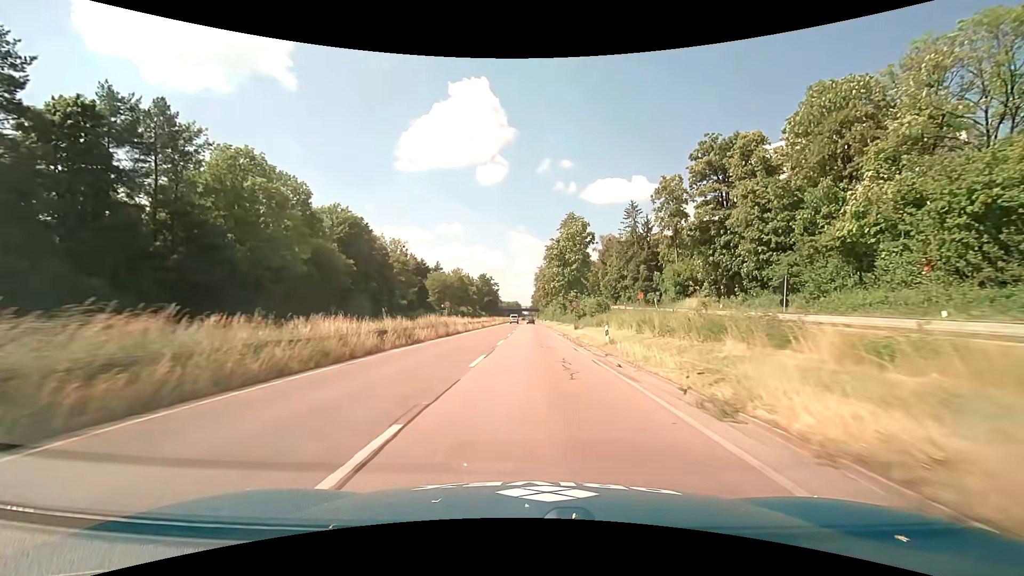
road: trunk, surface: asphalt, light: Day
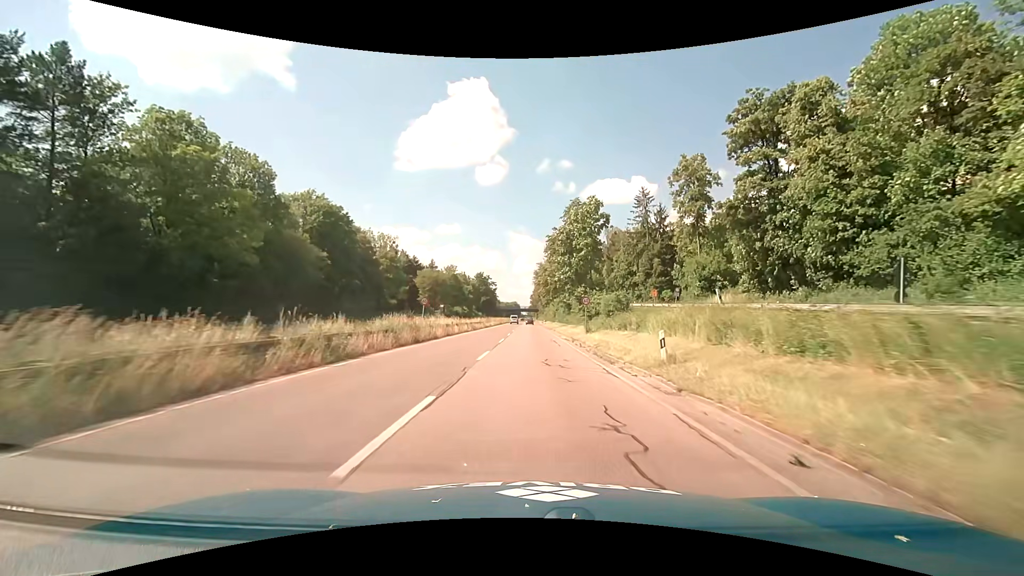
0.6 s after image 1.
(0.0, +9.6) m; 0°
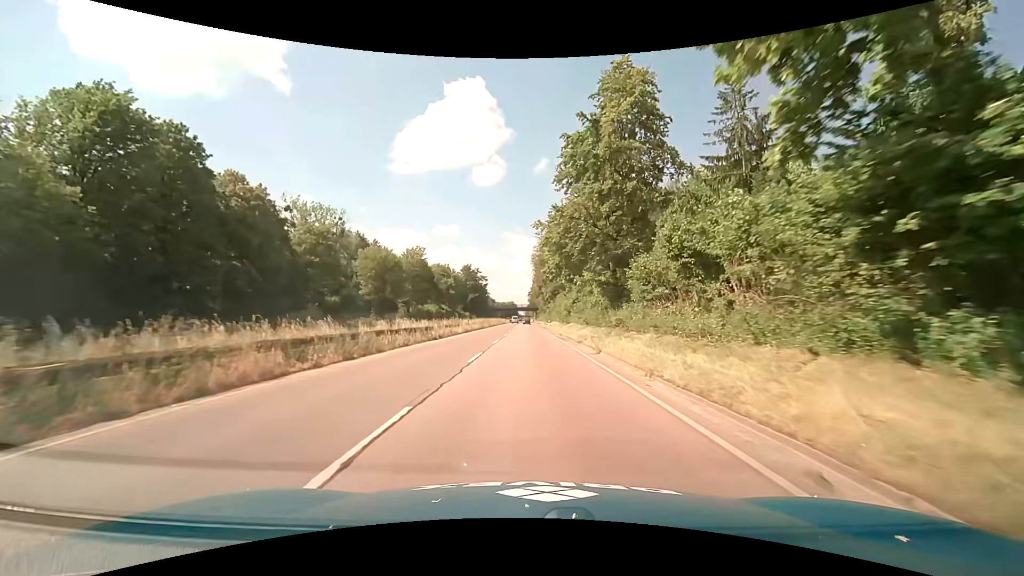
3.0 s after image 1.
(+0.1, +37.0) m; 0°
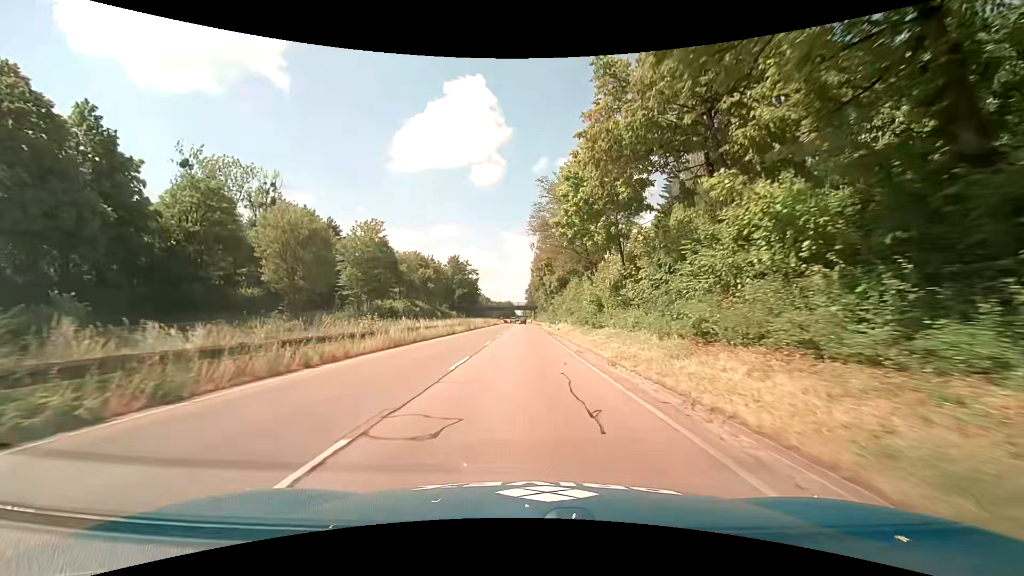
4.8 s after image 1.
(+0.1, +26.0) m; 0°
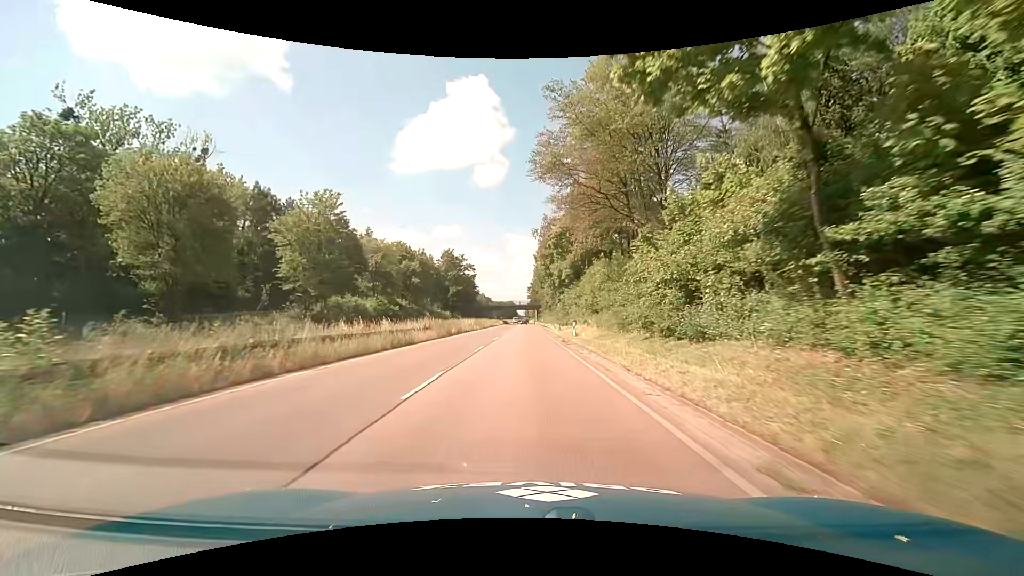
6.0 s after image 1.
(+0.1, +16.6) m; 0°
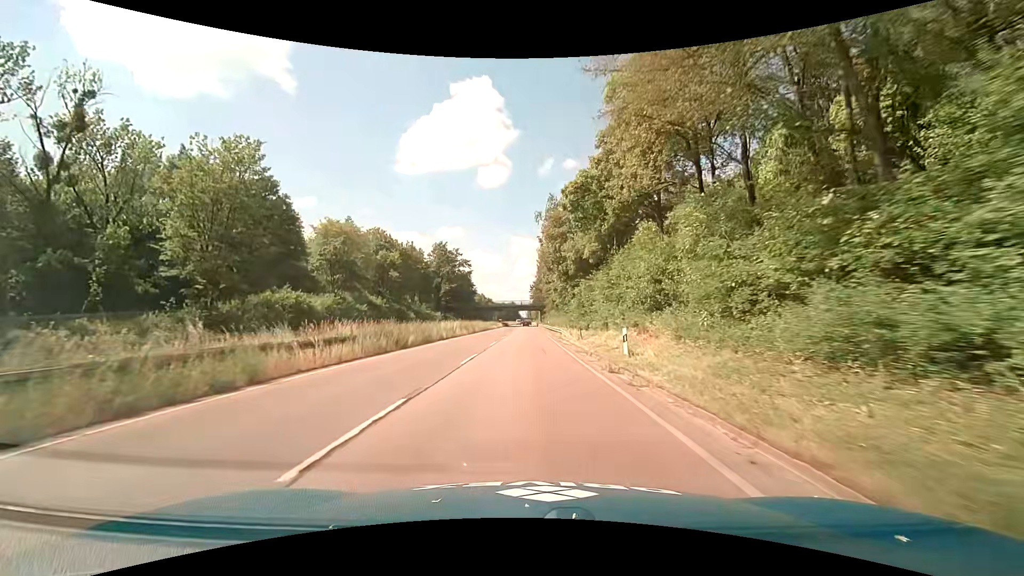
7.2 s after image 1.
(+0.1, +16.4) m; 0°
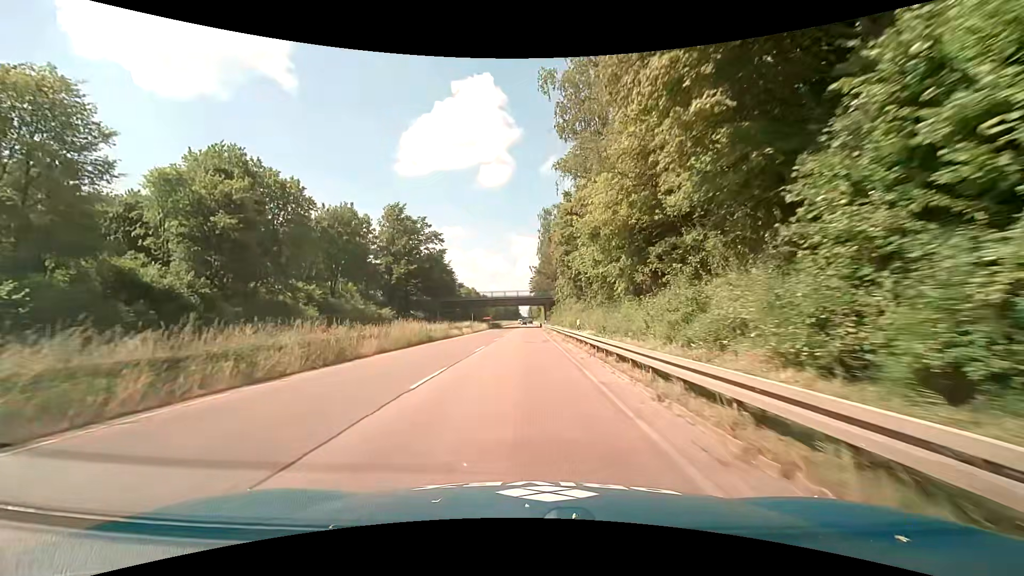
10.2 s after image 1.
(+0.4, +42.0) m; 0°
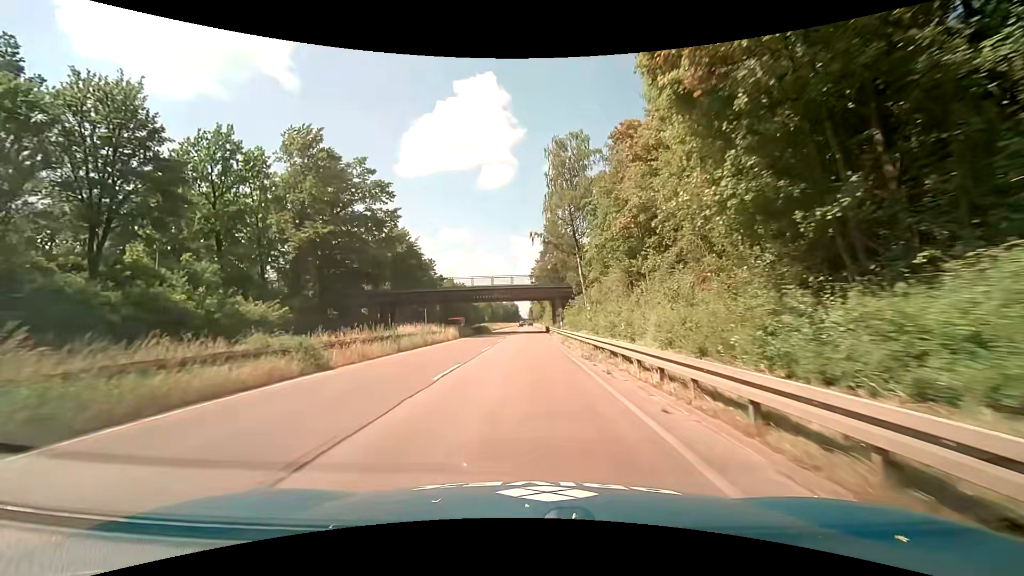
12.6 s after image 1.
(-0.3, +34.4) m; -1°
(0, +10) (0, +20) (0, +30) (0, +40) (0, +50) (0, +60) (0, +70) (0, +80) (0, +90) (0, +100) m
